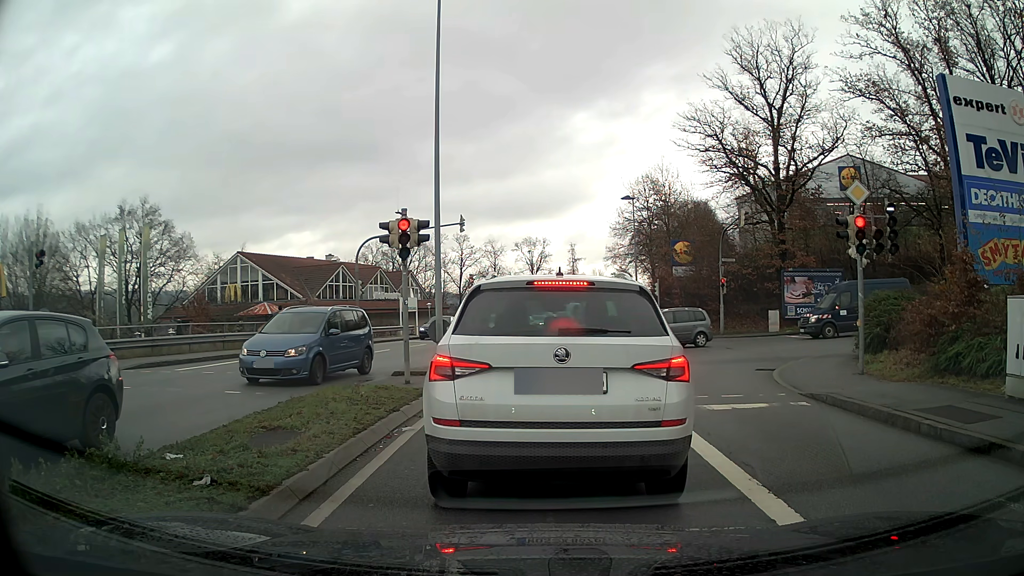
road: tertiary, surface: asphalt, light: Day
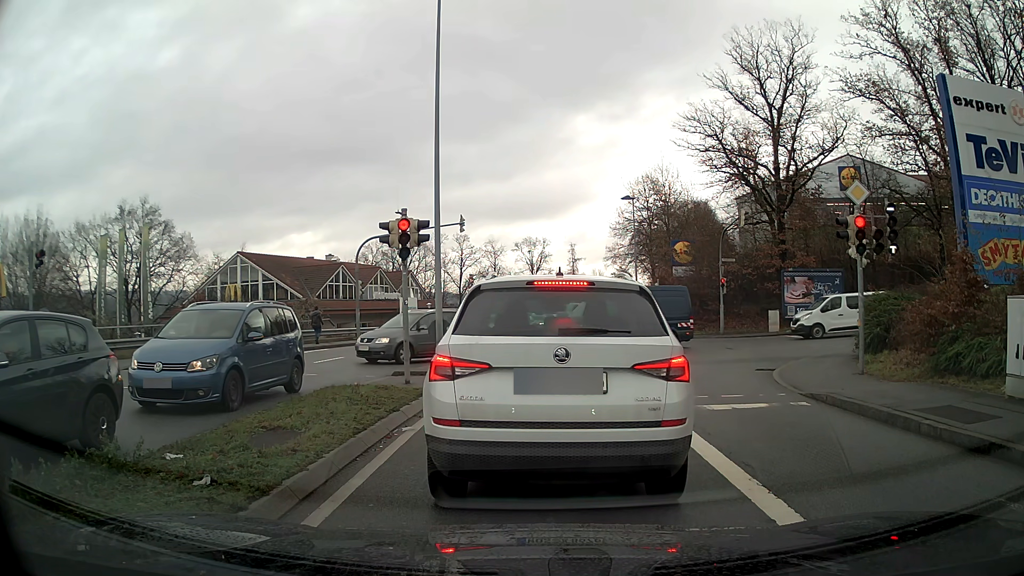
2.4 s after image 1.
(0.0, 0.0) m; 0°
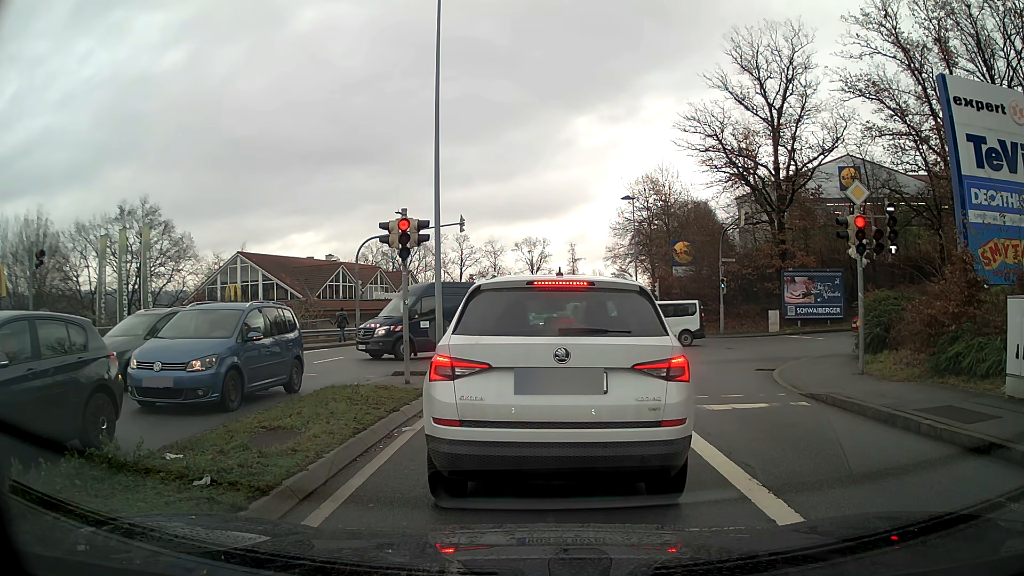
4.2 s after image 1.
(0.0, 0.0) m; 0°
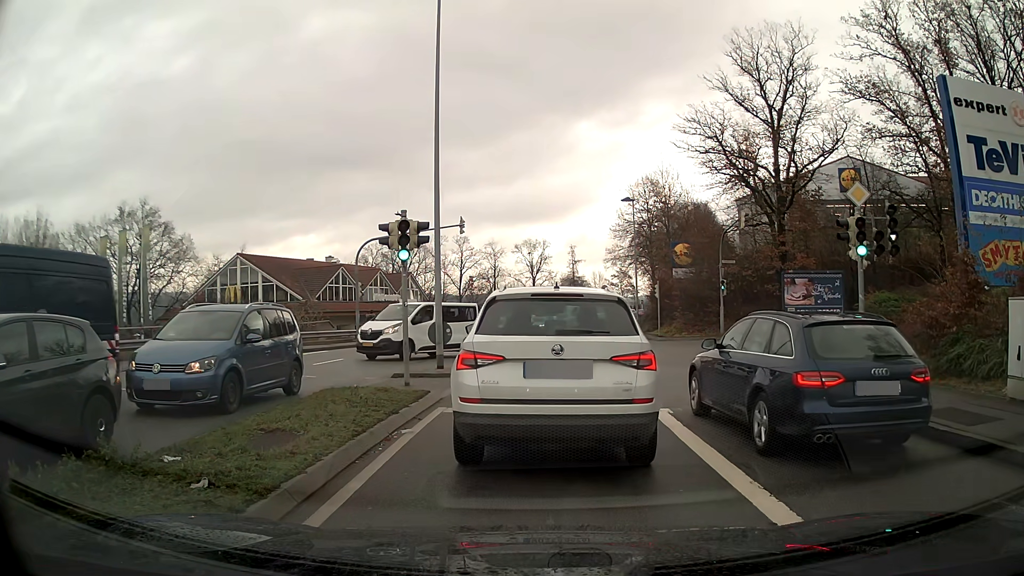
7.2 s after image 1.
(0.0, 0.0) m; 0°
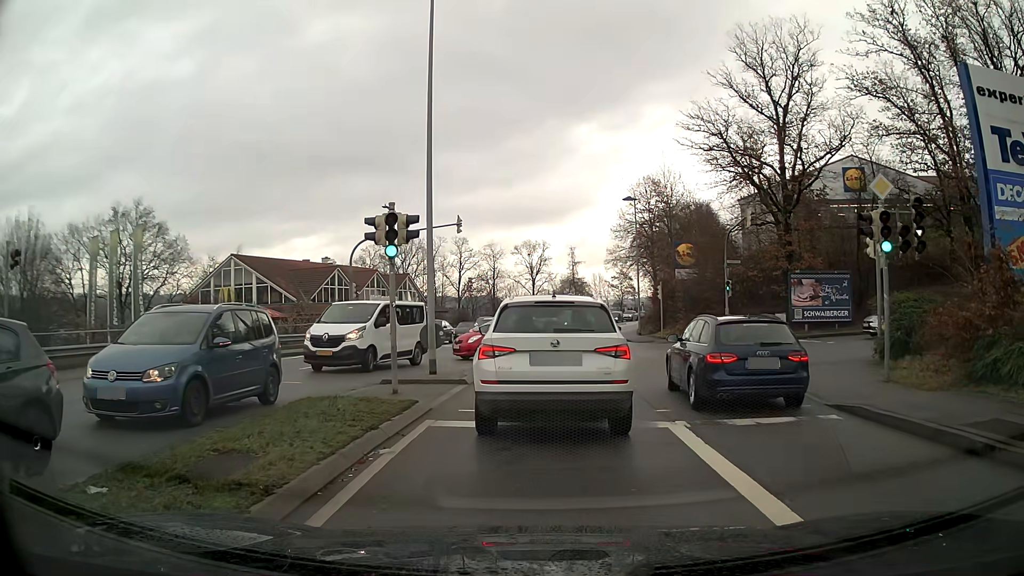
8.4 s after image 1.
(0.0, +1.3) m; 0°
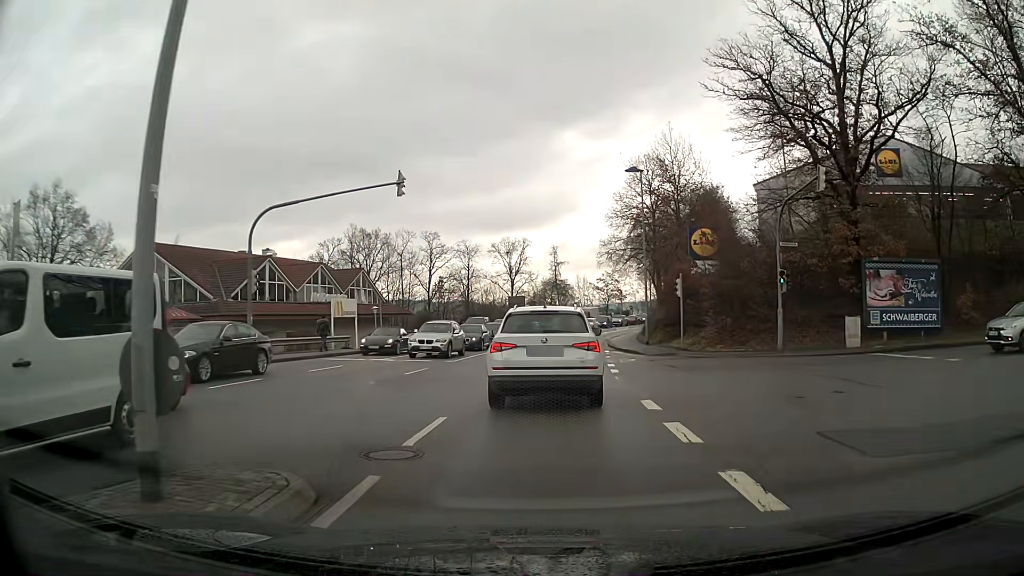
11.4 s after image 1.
(+0.1, +11.7) m; +2°
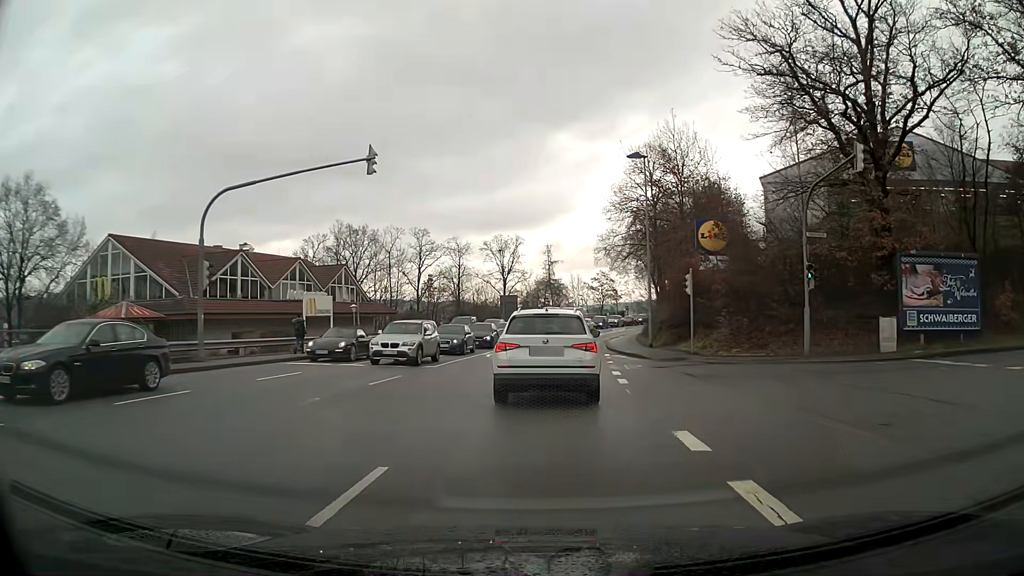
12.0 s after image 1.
(0.0, +3.6) m; +1°
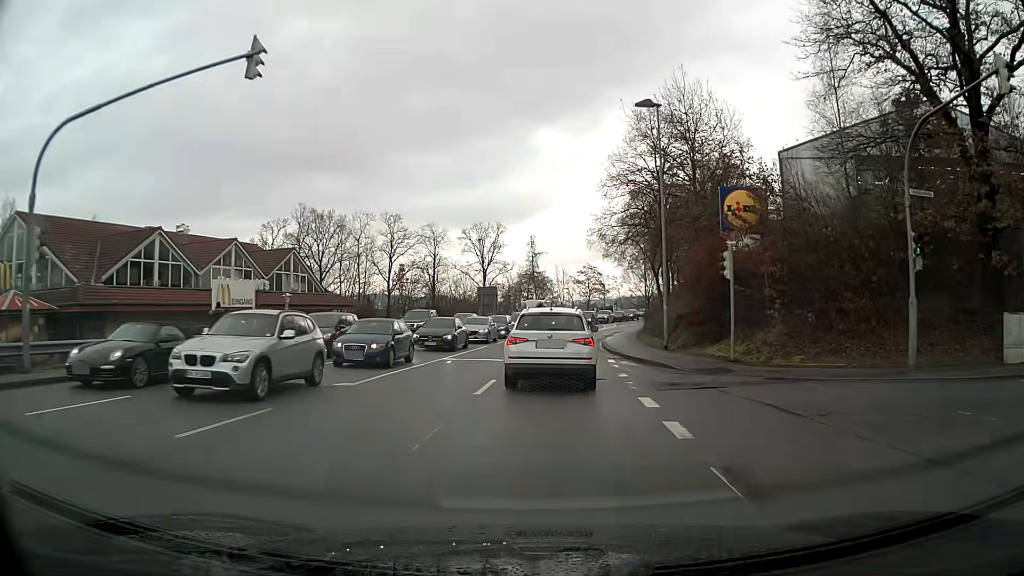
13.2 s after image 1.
(+0.1, +8.5) m; +1°
(0, +10) (+1, +20) (+1, +30) (+2, +40) (+4, +50) (+6, +60) (+9, +69) (+12, +79) (+15, +88) (+19, +97) m
